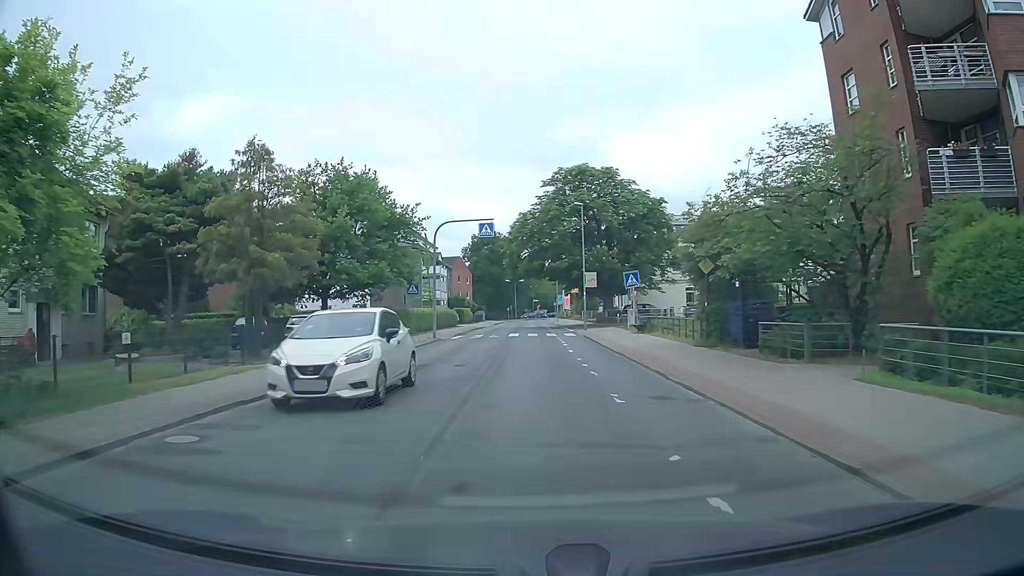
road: tertiary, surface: asphalt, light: Day
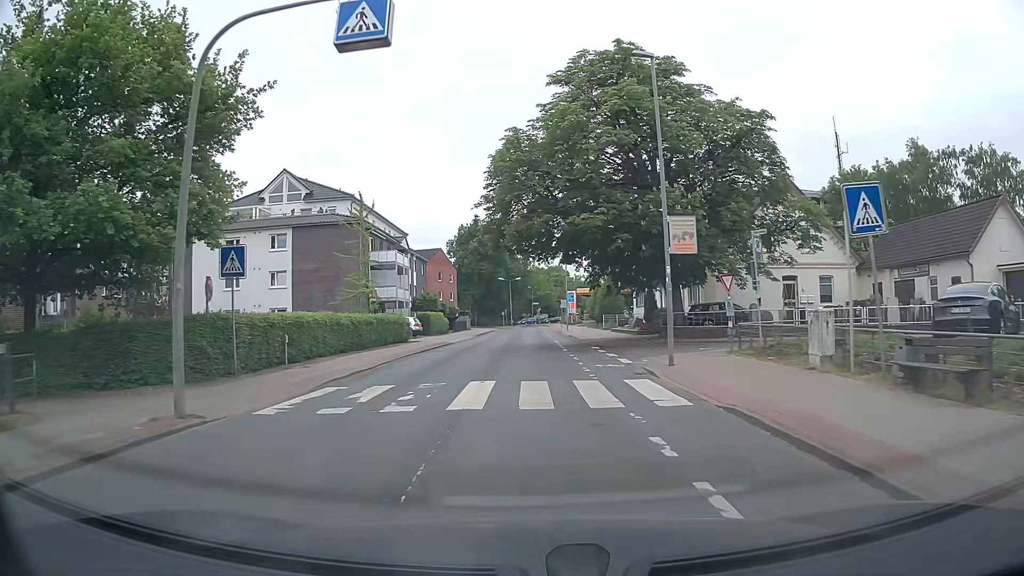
(+0.3, +25.8) m; +1°
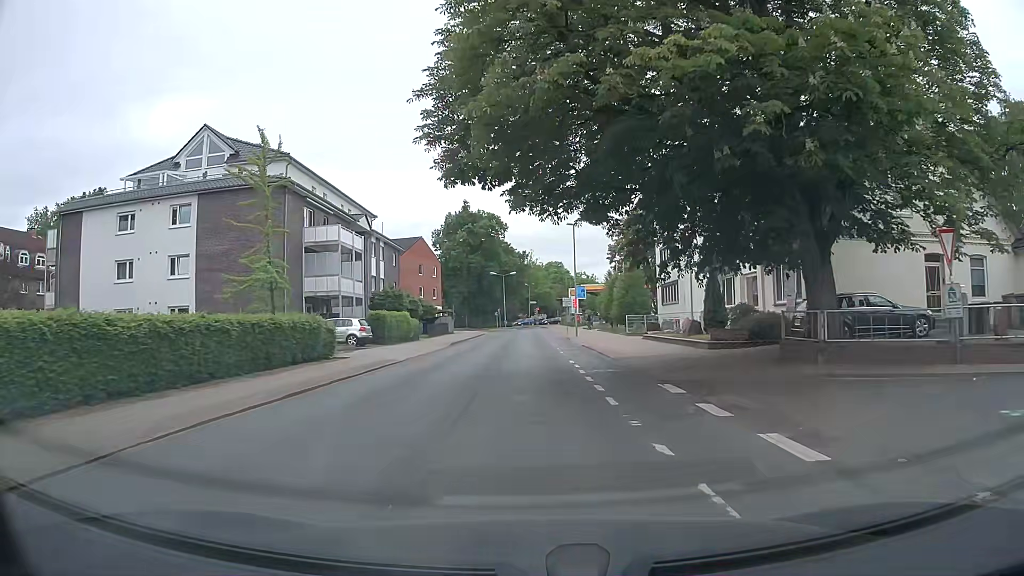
(0.0, +15.8) m; +1°
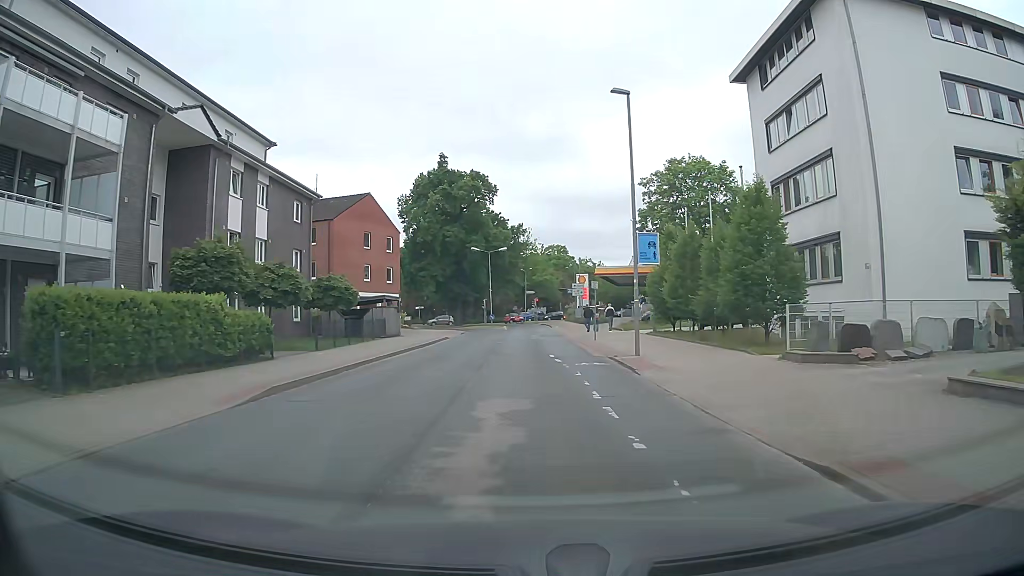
(-0.2, +27.9) m; -1°
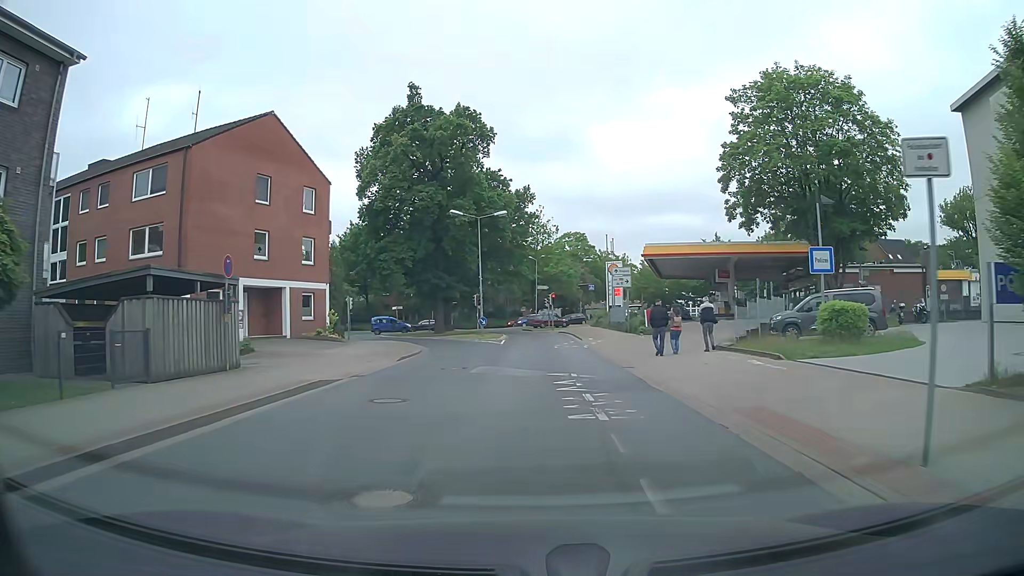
(-0.1, +26.4) m; 0°
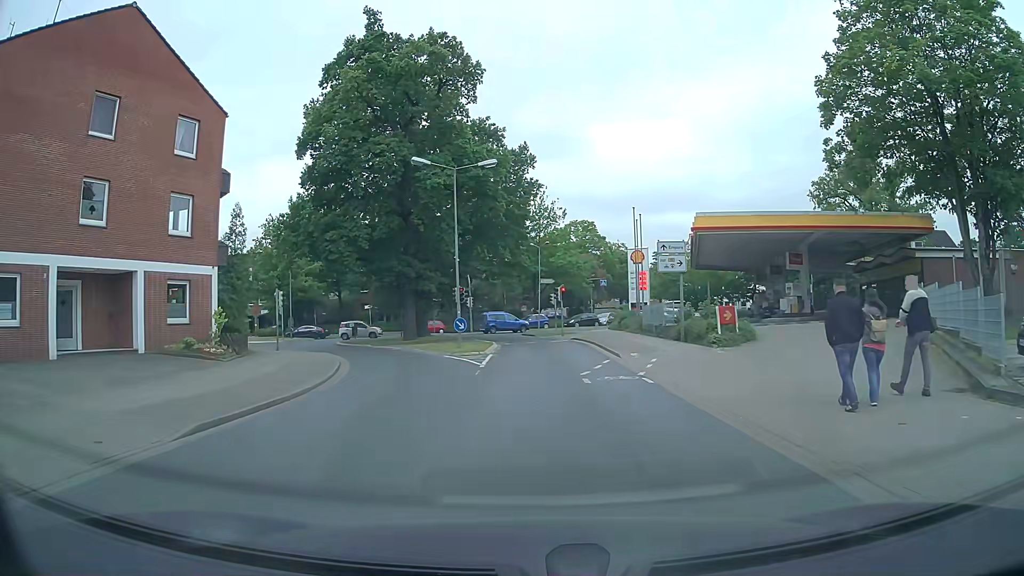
(-0.1, +14.9) m; -1°
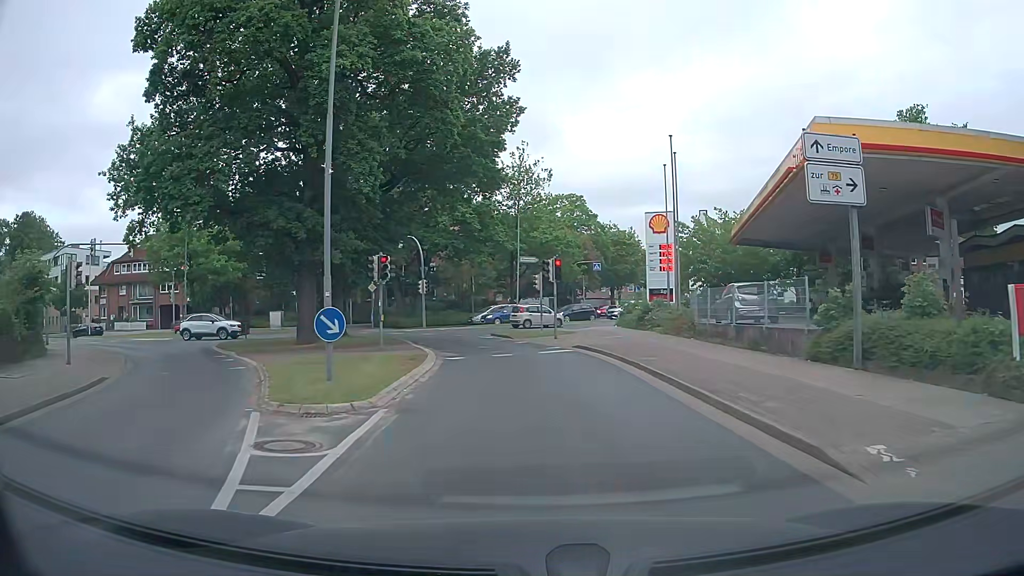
(+0.5, +16.7) m; +2°
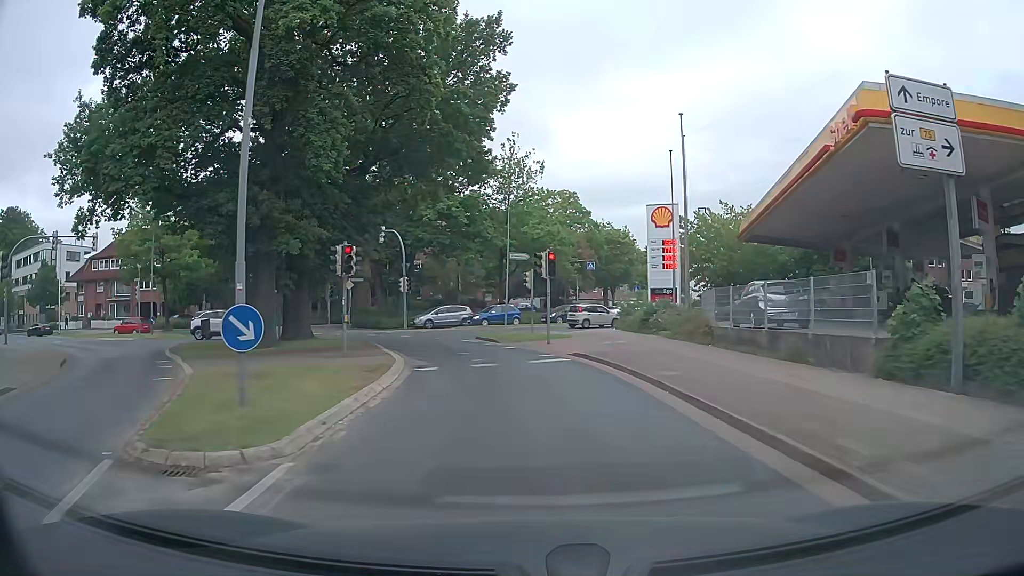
(+0.1, +3.4) m; 0°
